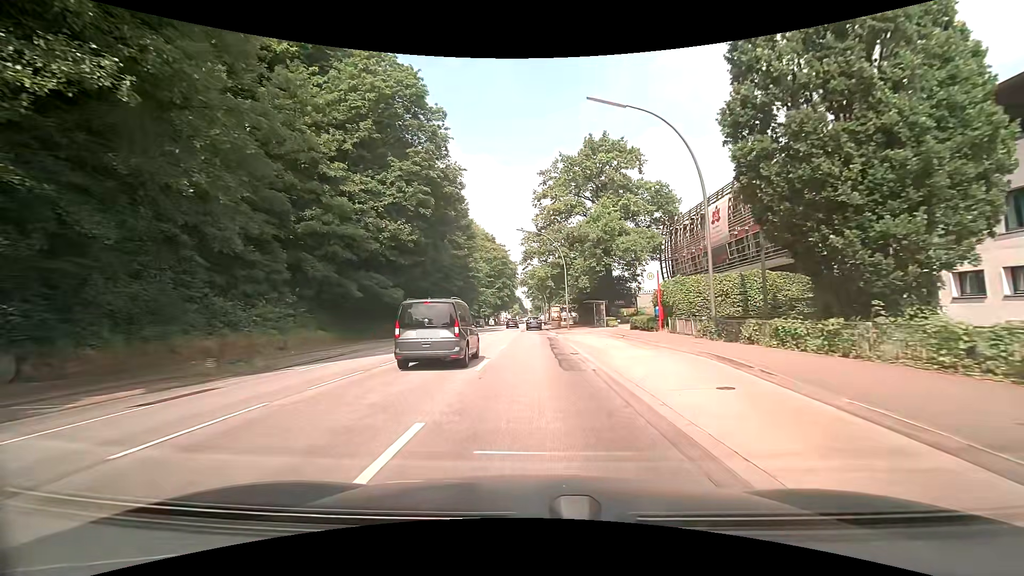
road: primary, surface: asphalt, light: Day
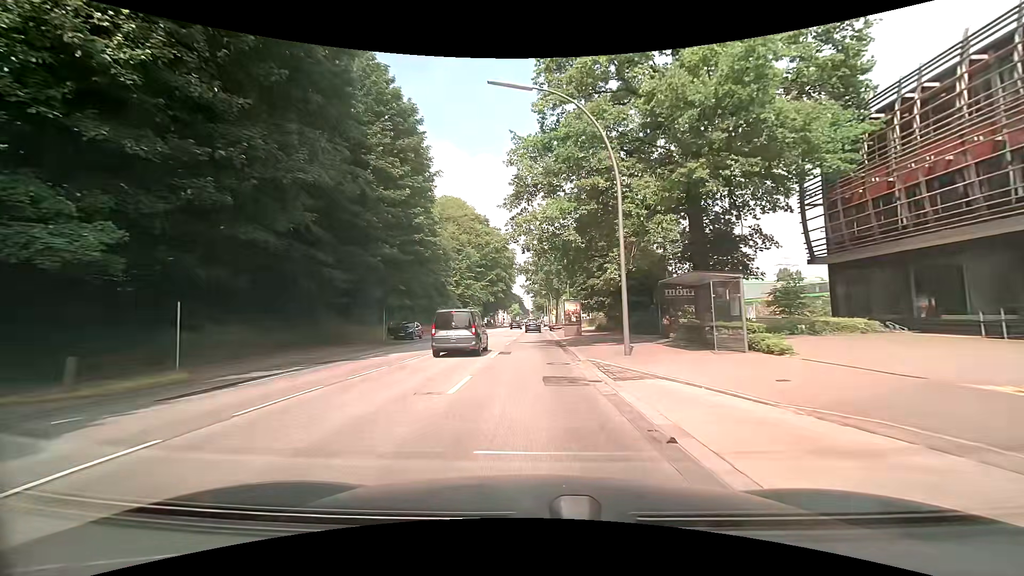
(+0.3, +30.4) m; 0°
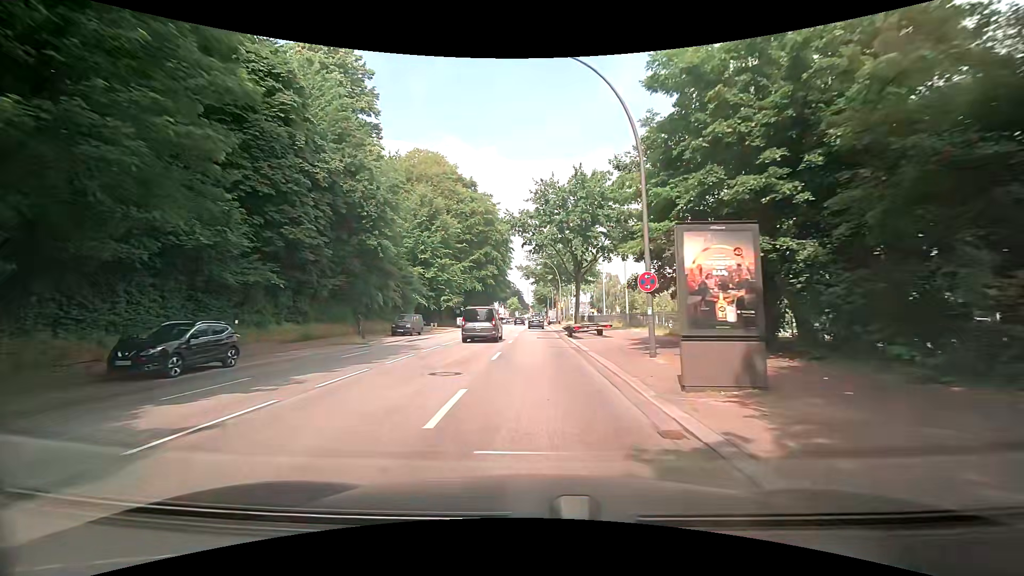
(-0.3, +30.5) m; 0°
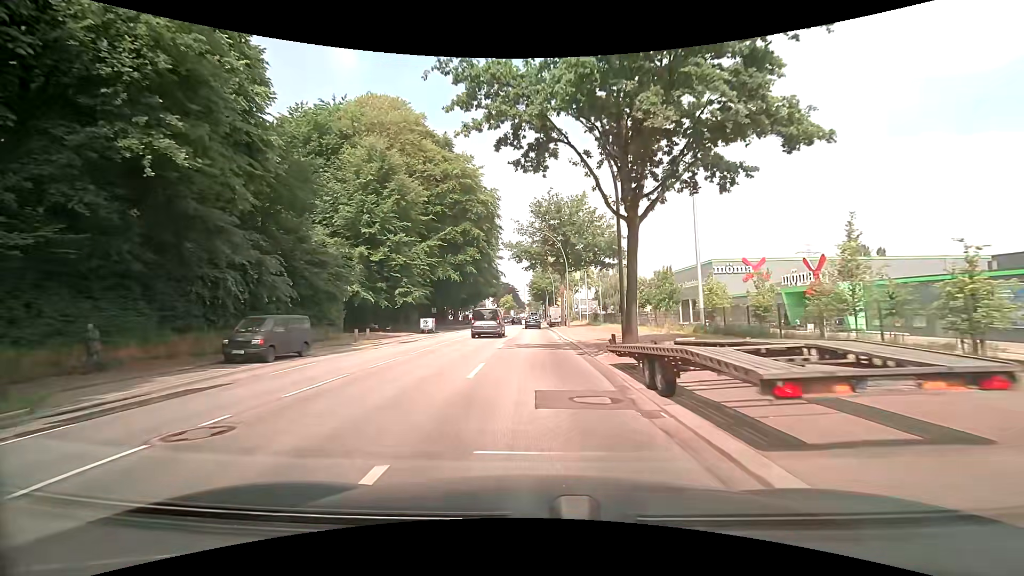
(+0.2, +23.0) m; 0°
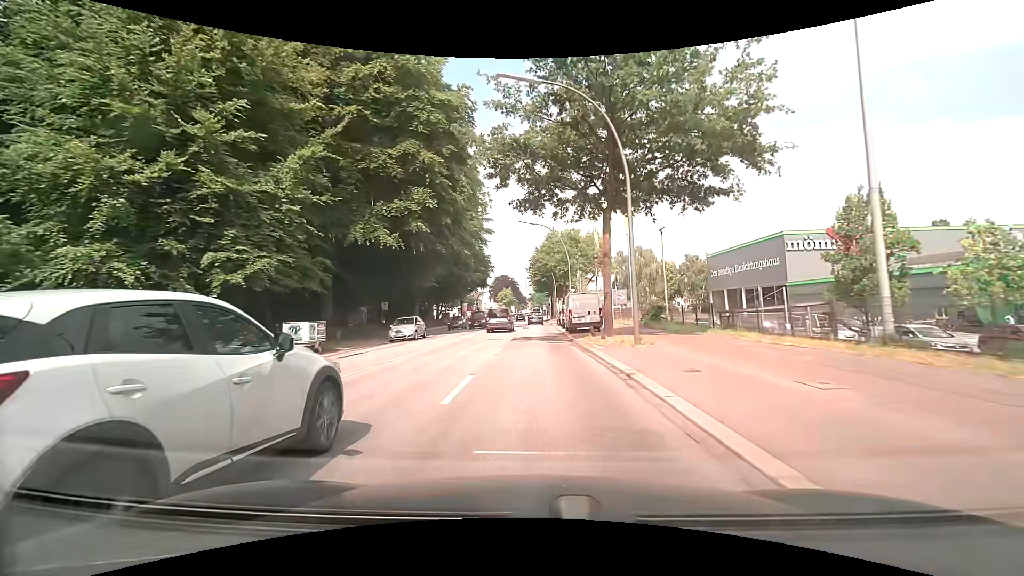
(+0.1, +30.7) m; +1°
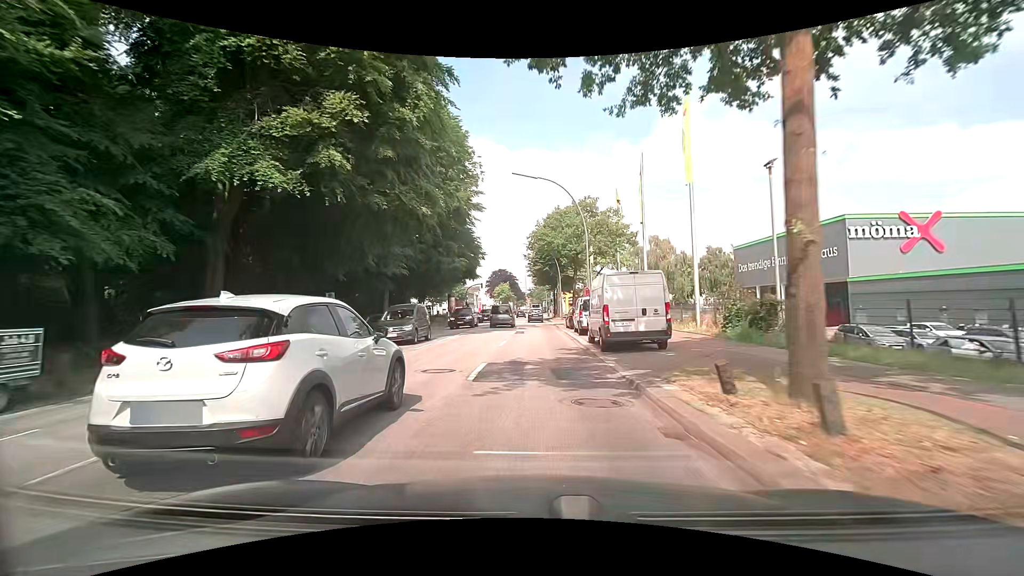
(-0.2, +15.4) m; -1°
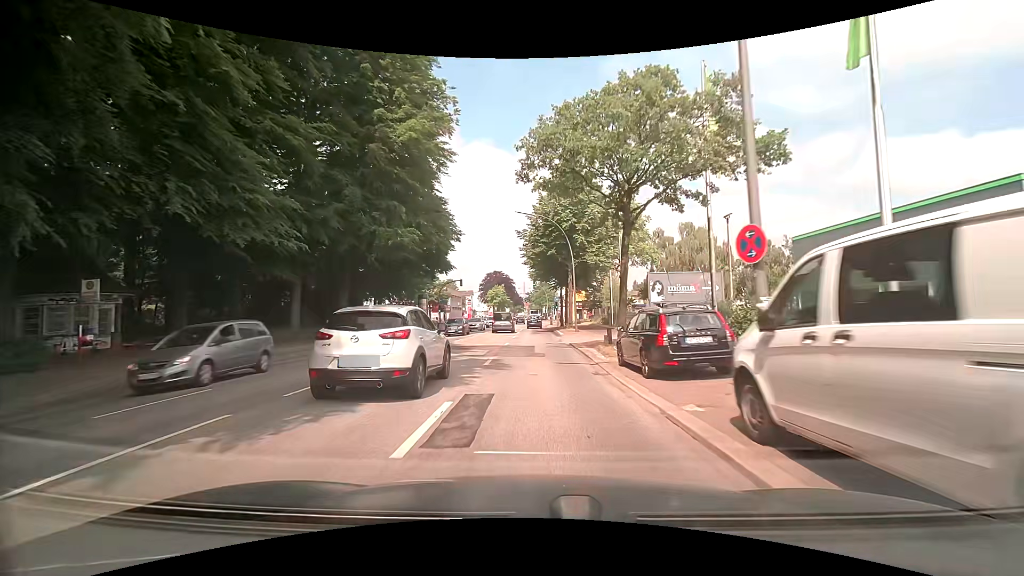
(0.0, +23.3) m; 0°
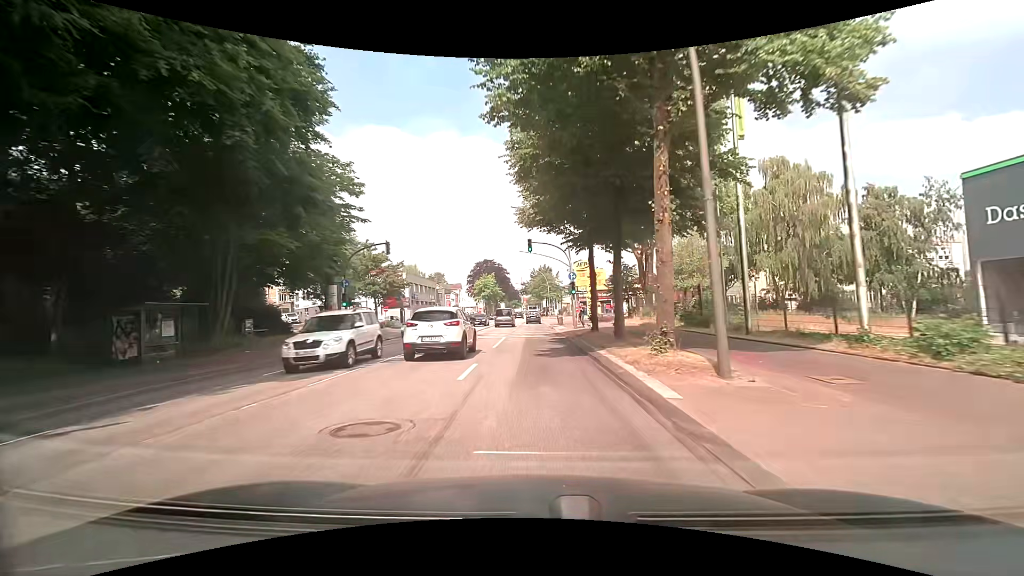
(+0.1, +31.0) m; 0°
(0, +10) (0, +20) (0, +30) (0, +40) (0, +50) (0, +60) (0, +70) (0, +80) (0, +90) (0, +100) m
